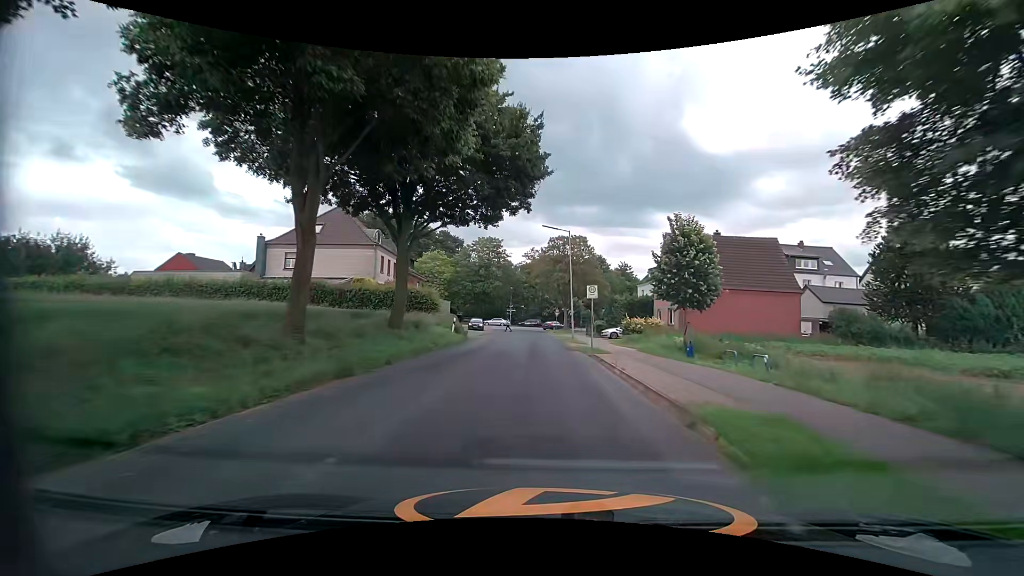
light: Day
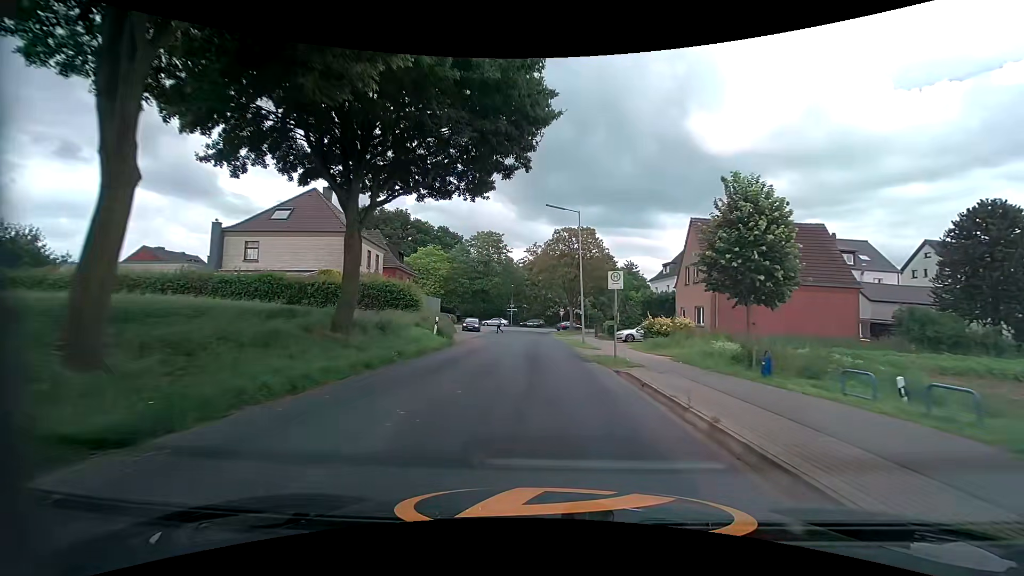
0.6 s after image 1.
(-0.1, +6.5) m; -1°
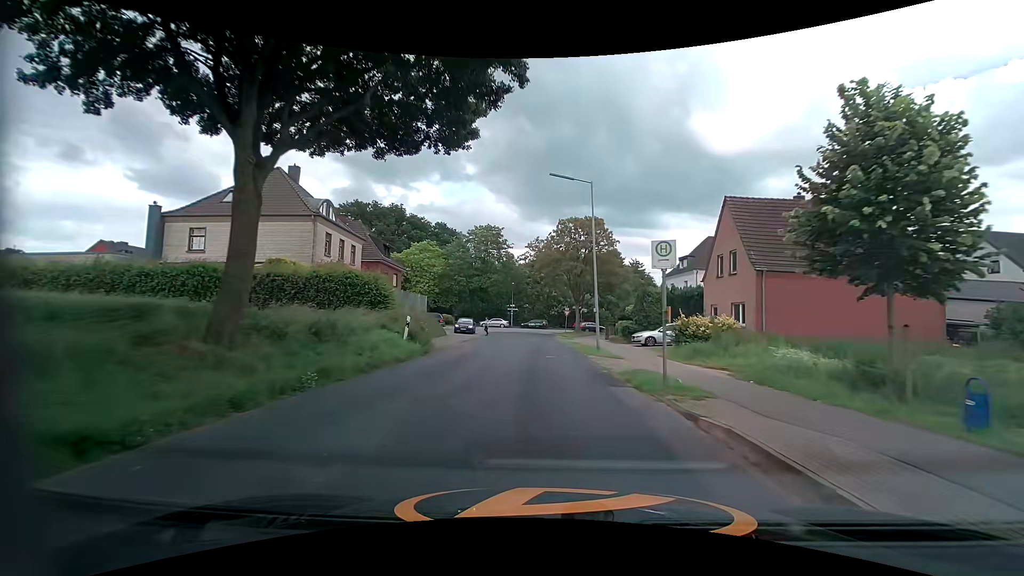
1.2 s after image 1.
(0.0, +6.3) m; 0°
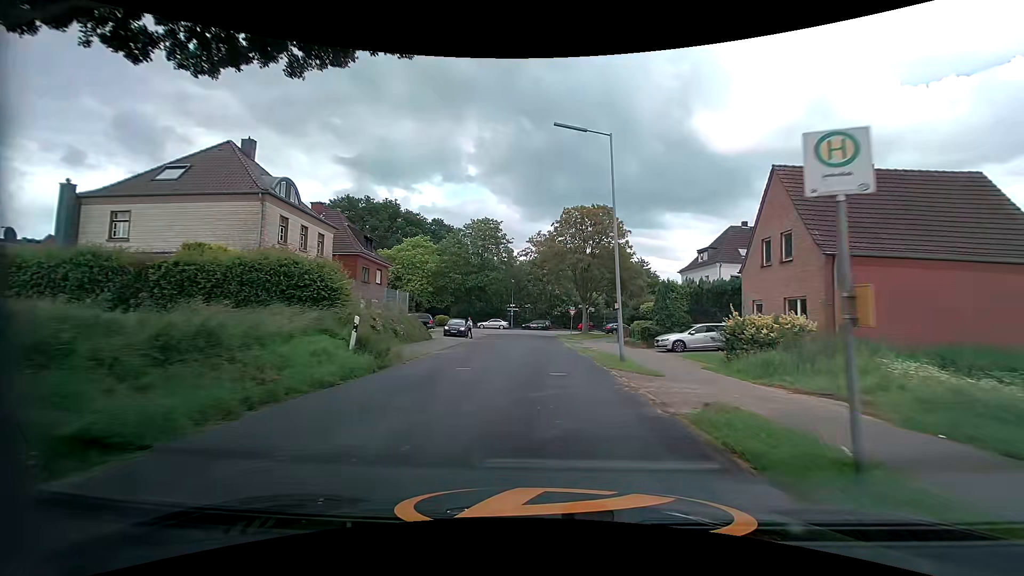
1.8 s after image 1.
(-0.1, +6.0) m; -1°
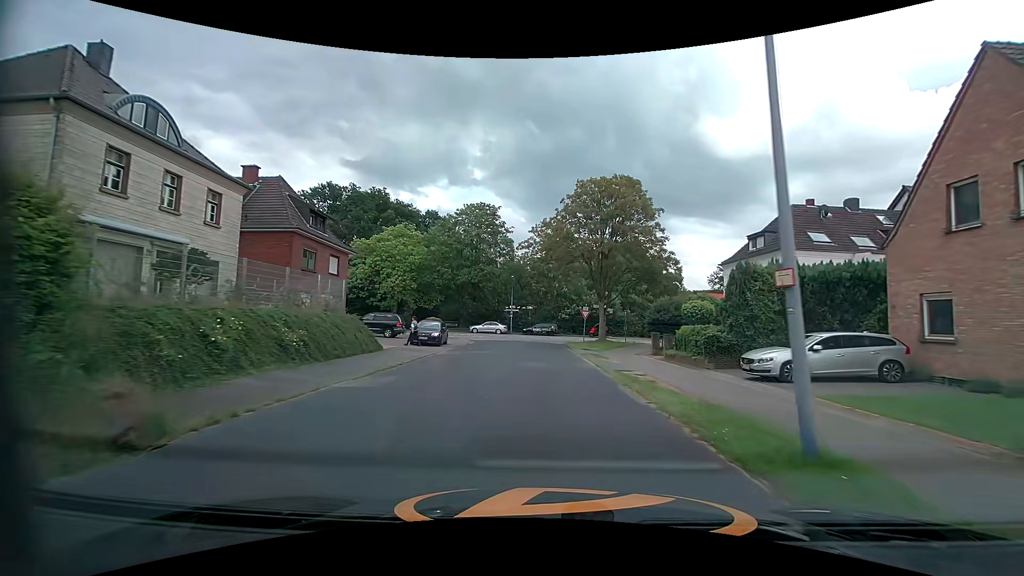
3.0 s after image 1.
(-0.1, +11.3) m; -1°
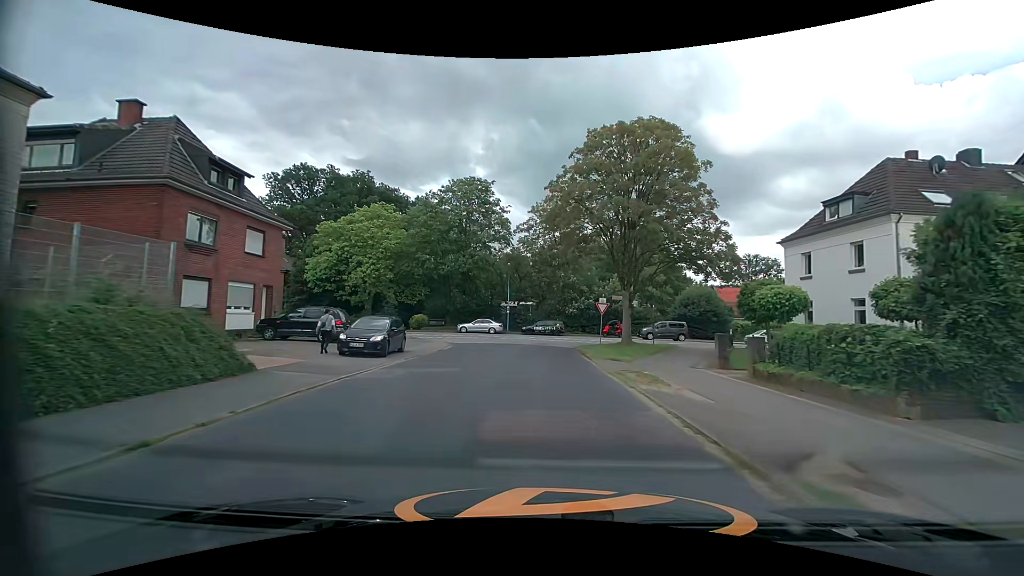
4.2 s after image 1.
(-0.1, +10.3) m; 0°
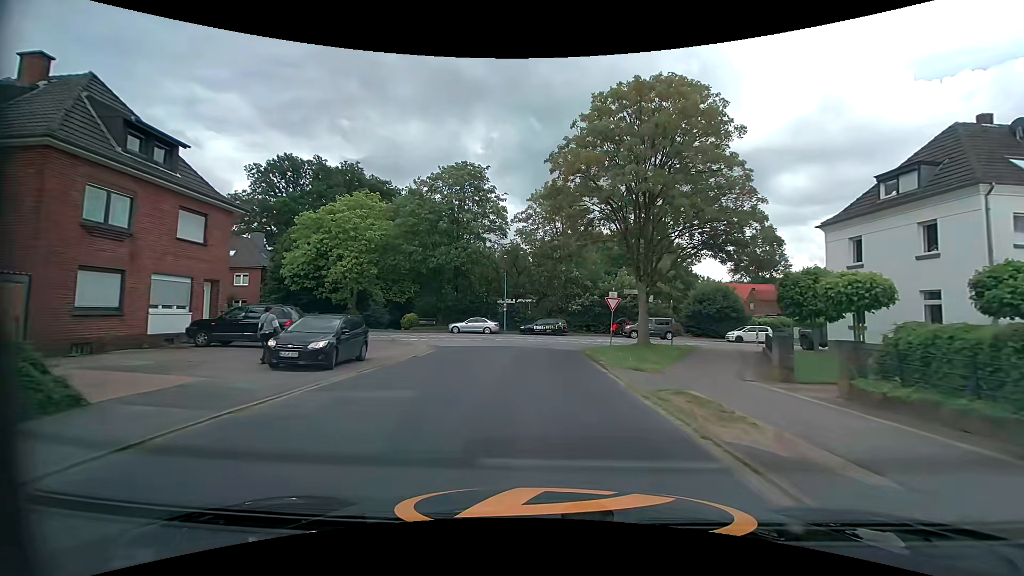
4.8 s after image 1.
(0.0, +4.7) m; 0°
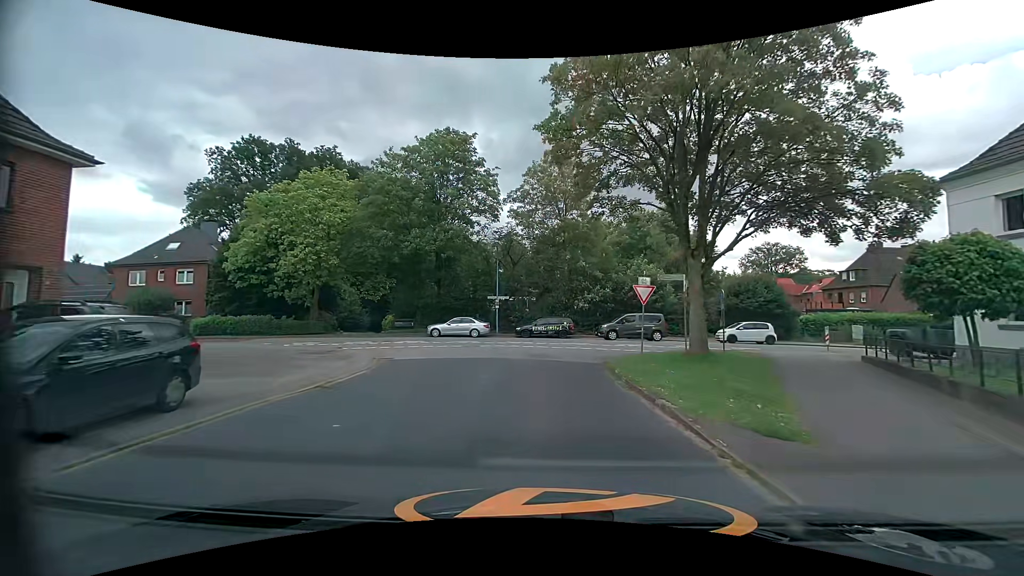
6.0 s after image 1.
(0.0, +8.4) m; 0°
